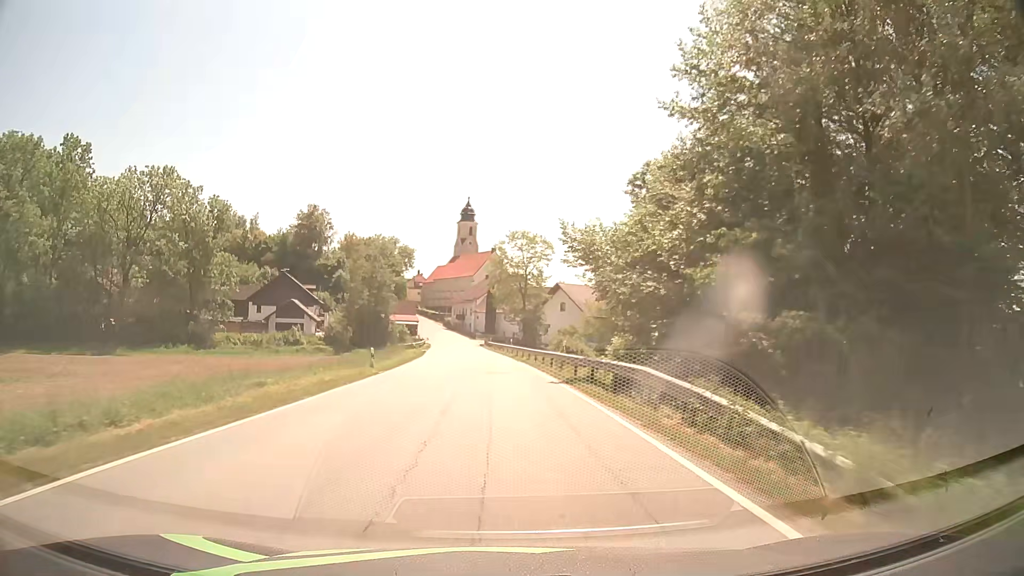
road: secondary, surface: asphalt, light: Day
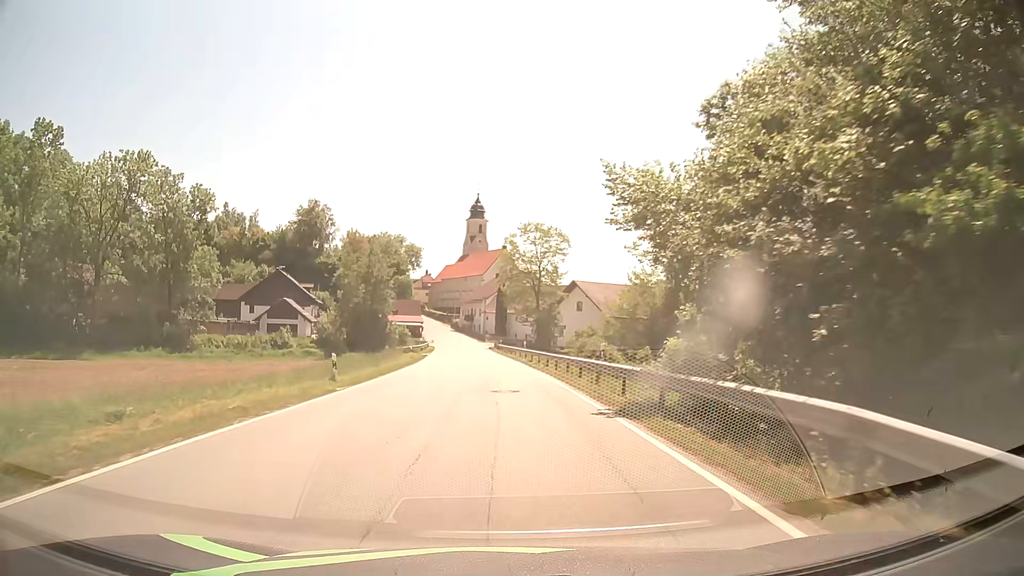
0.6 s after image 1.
(-0.1, +8.5) m; -1°
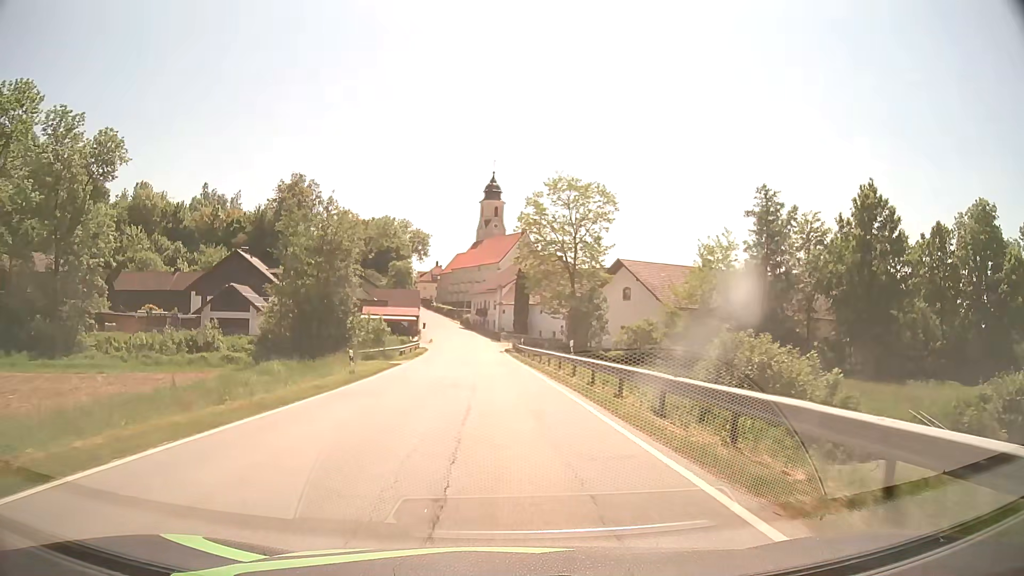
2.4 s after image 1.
(-0.3, +24.4) m; -2°
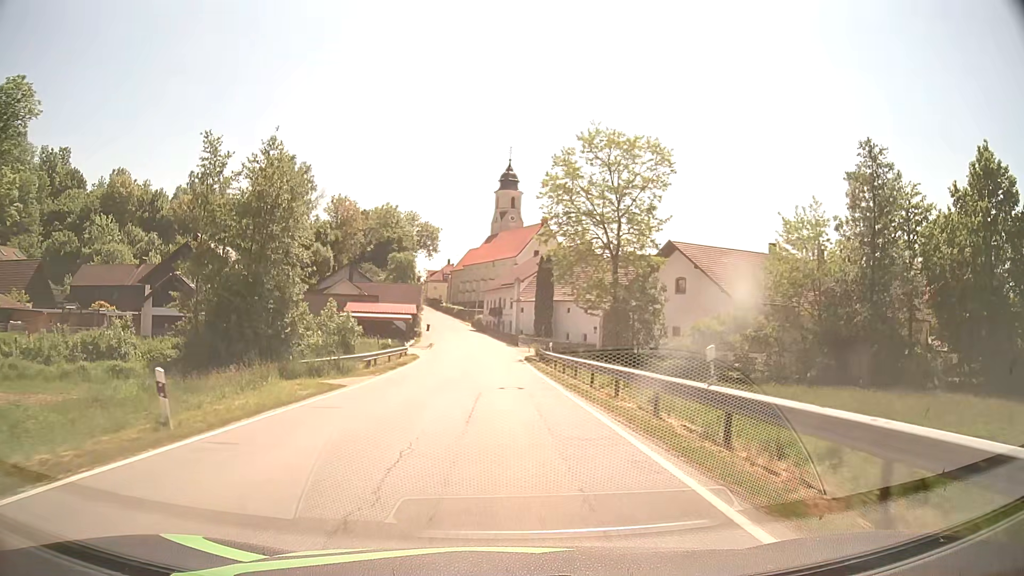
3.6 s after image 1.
(-0.2, +16.1) m; -1°
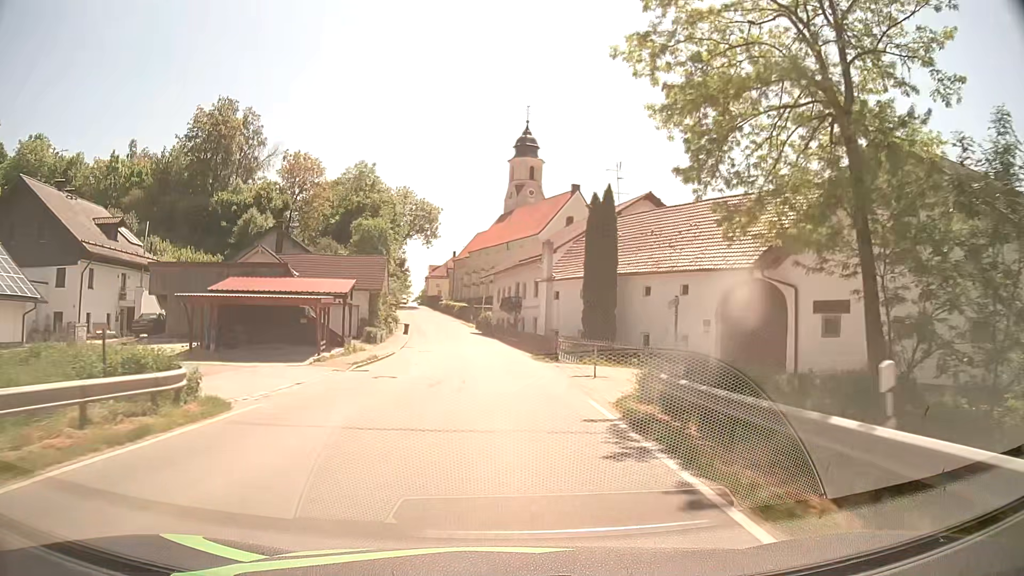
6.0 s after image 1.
(-0.4, +32.1) m; -1°
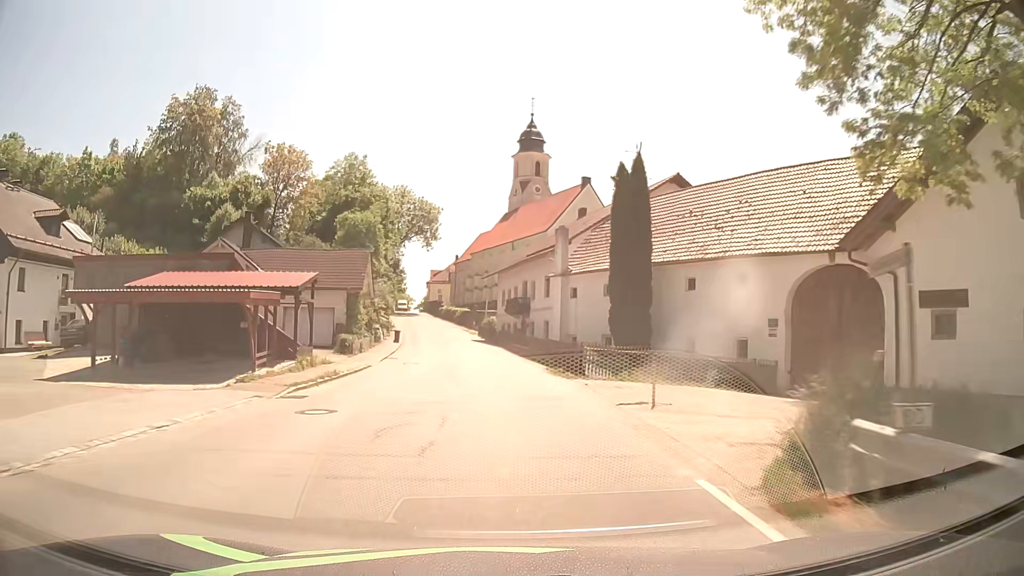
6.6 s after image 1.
(0.0, +7.9) m; -1°
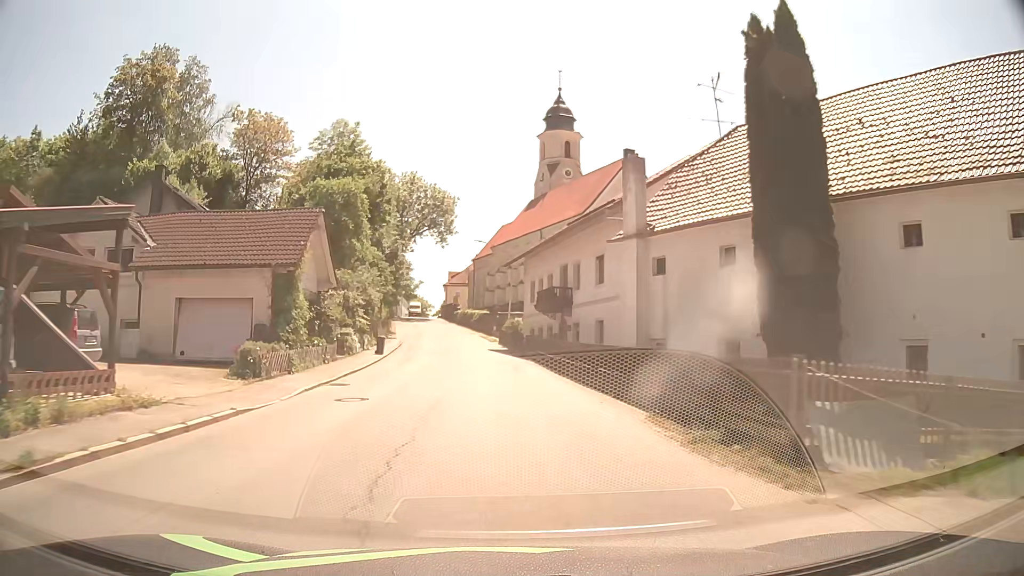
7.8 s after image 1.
(-0.3, +15.5) m; -2°
(0, +10) (-1, +20) (-1, +30) (-2, +40) (-3, +50) (-5, +60) (-6, +70) (-8, +79) (-10, +89) (-12, +99) m
